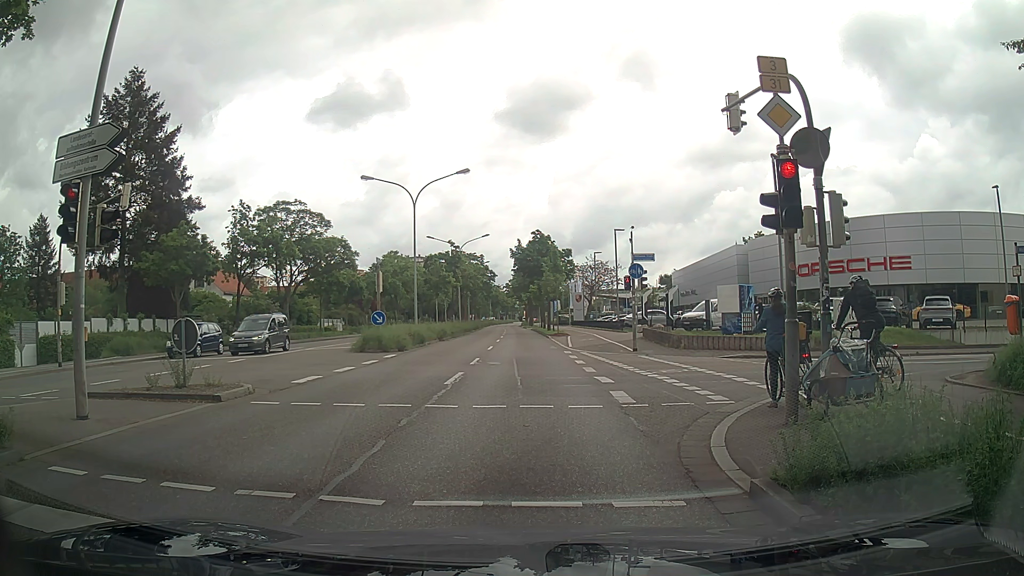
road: primary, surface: asphalt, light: Day
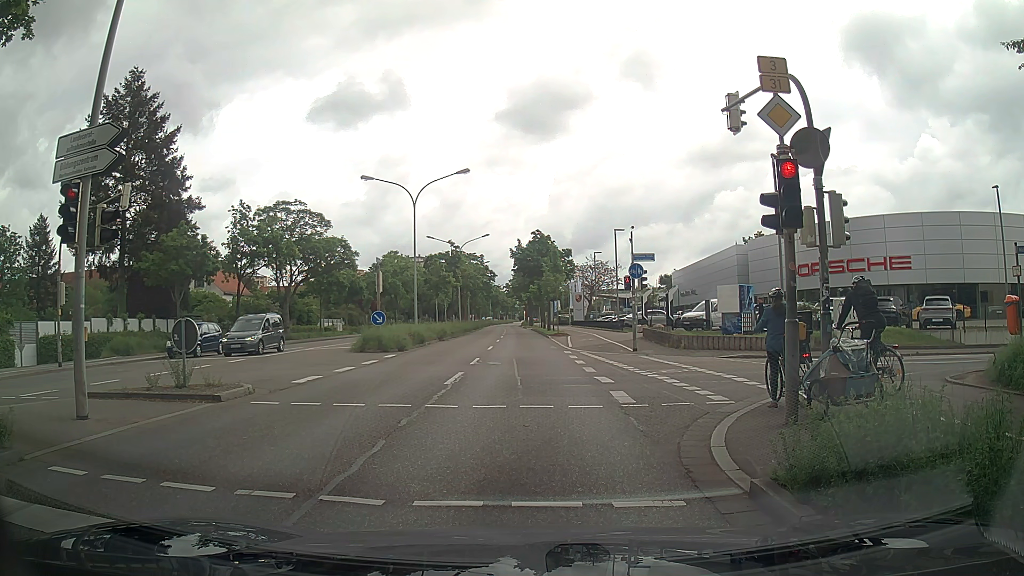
(0.0, 0.0) m; 0°
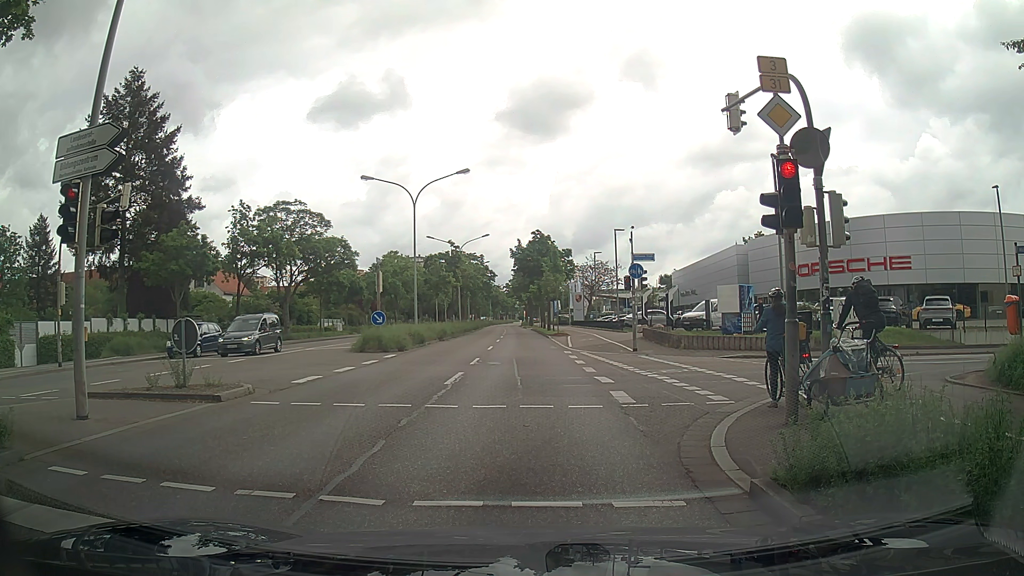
(0.0, 0.0) m; 0°
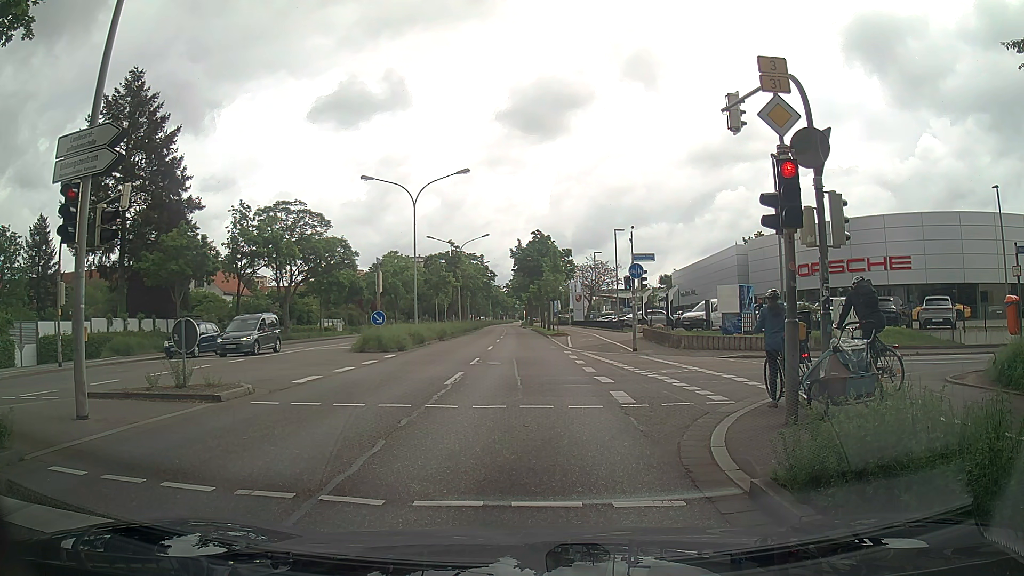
(0.0, 0.0) m; 0°
